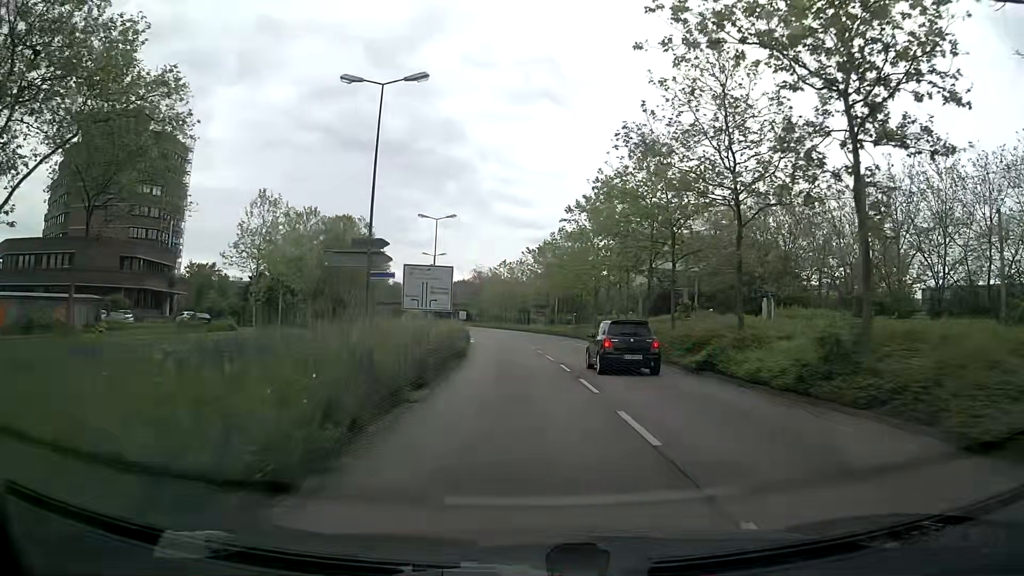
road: secondary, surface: asphalt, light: Day
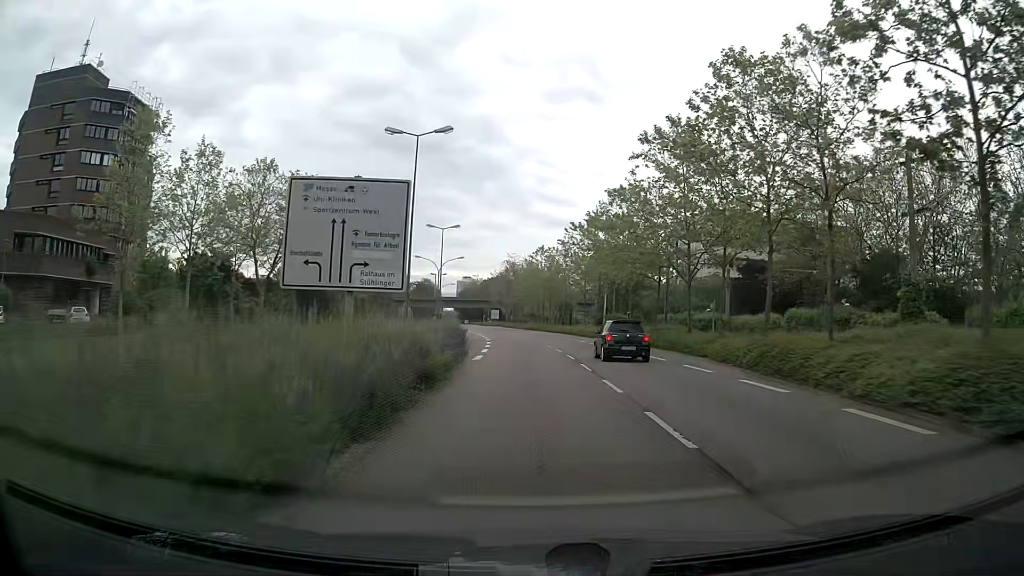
(-0.7, +24.0) m; -3°
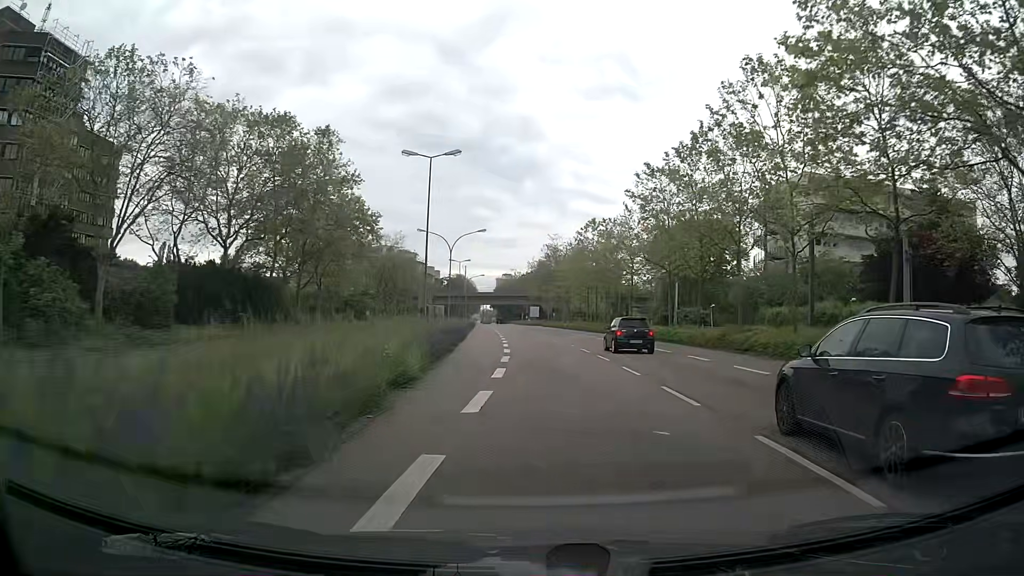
(-0.8, +26.5) m; -3°
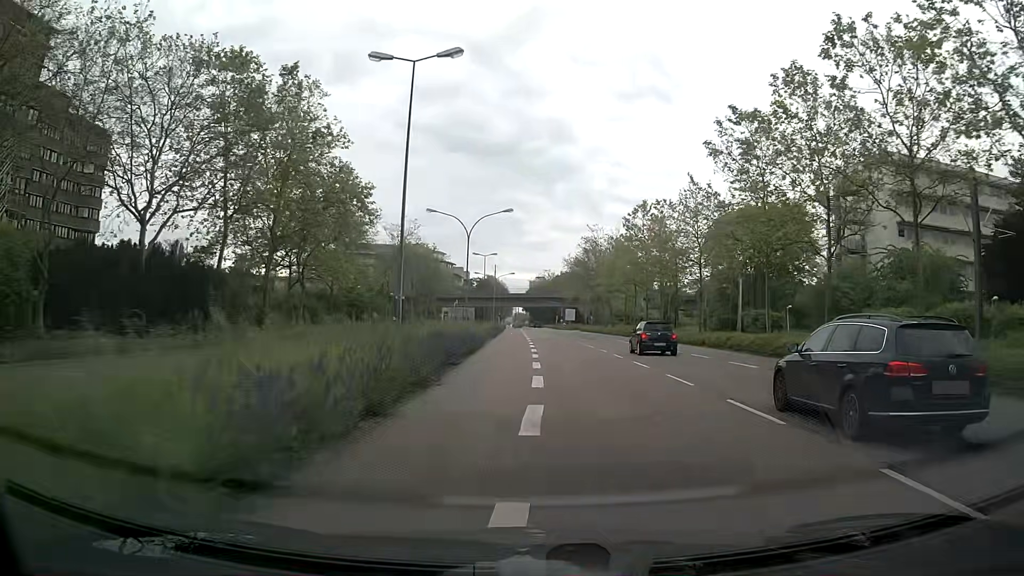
(-0.4, +13.5) m; -3°
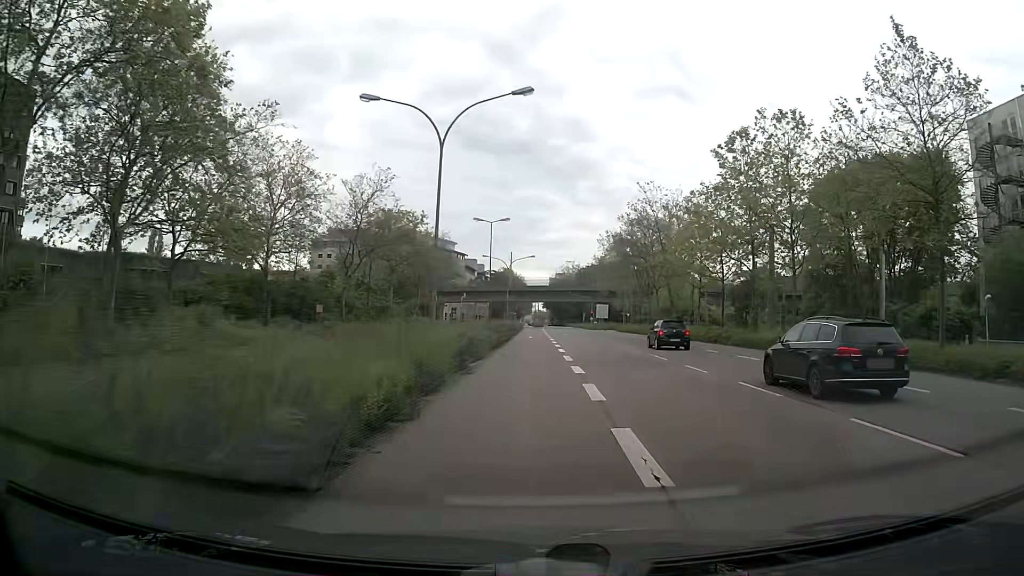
(-0.7, +26.6) m; -2°
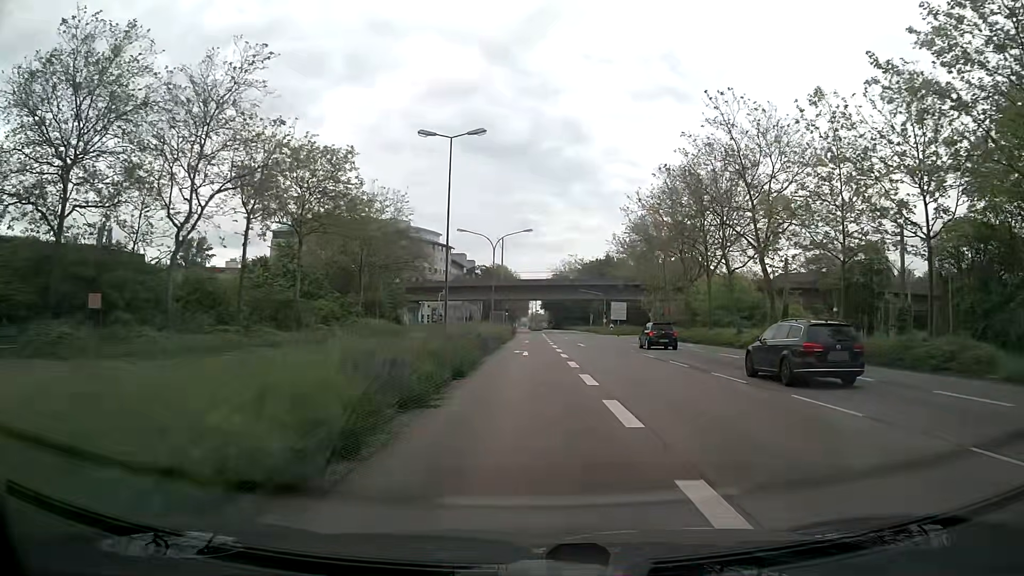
(+0.3, +26.8) m; +1°
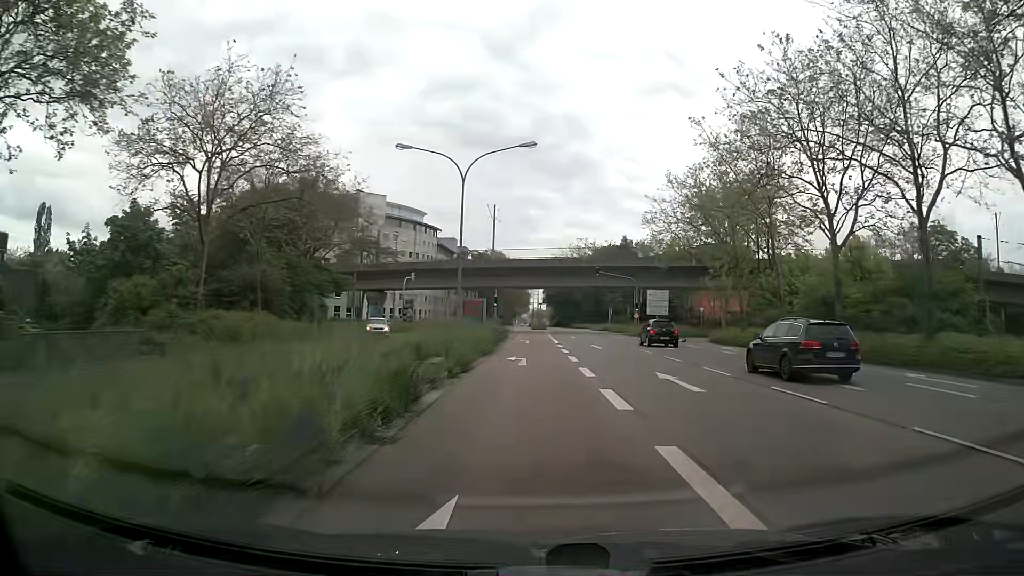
(+0.1, +28.5) m; 0°
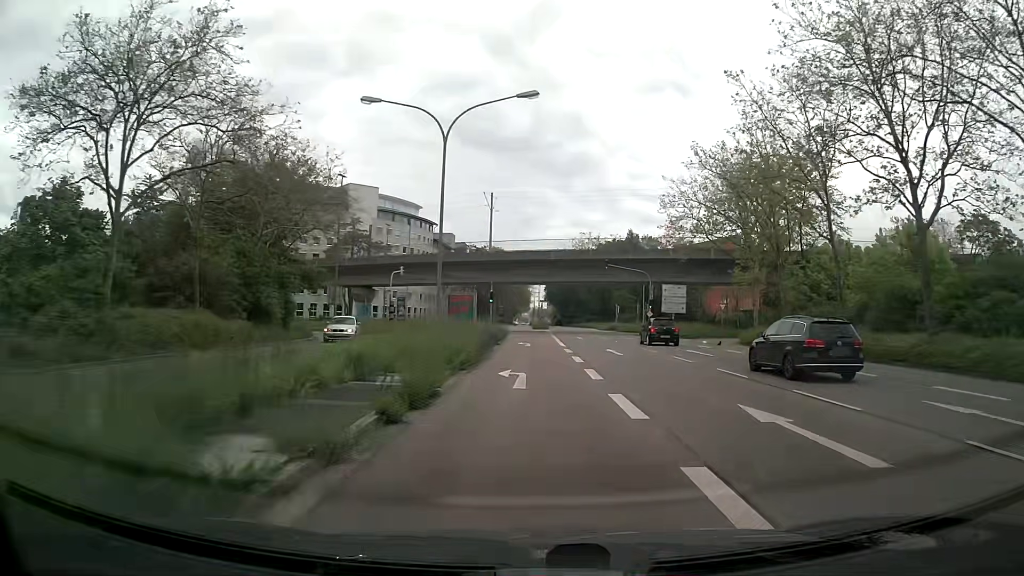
(0.0, +7.2) m; 0°
(0, +10) (0, +20) (0, +30) (0, +40) (0, +50) (-1, +60) (-5, +69) (-11, +77) (-19, +83) (-28, +87) m
